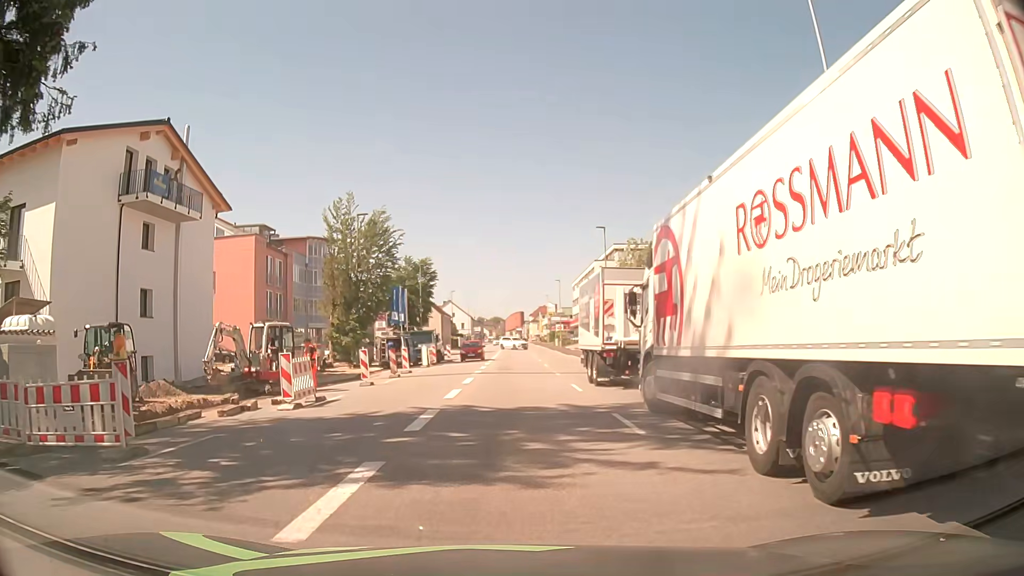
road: tertiary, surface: asphalt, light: Day
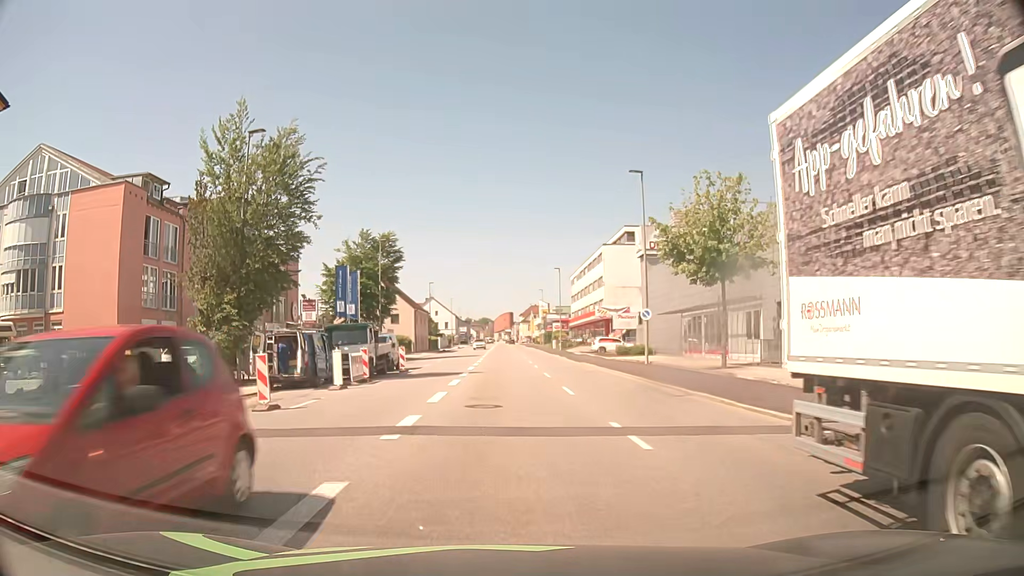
(+0.2, +19.4) m; +1°
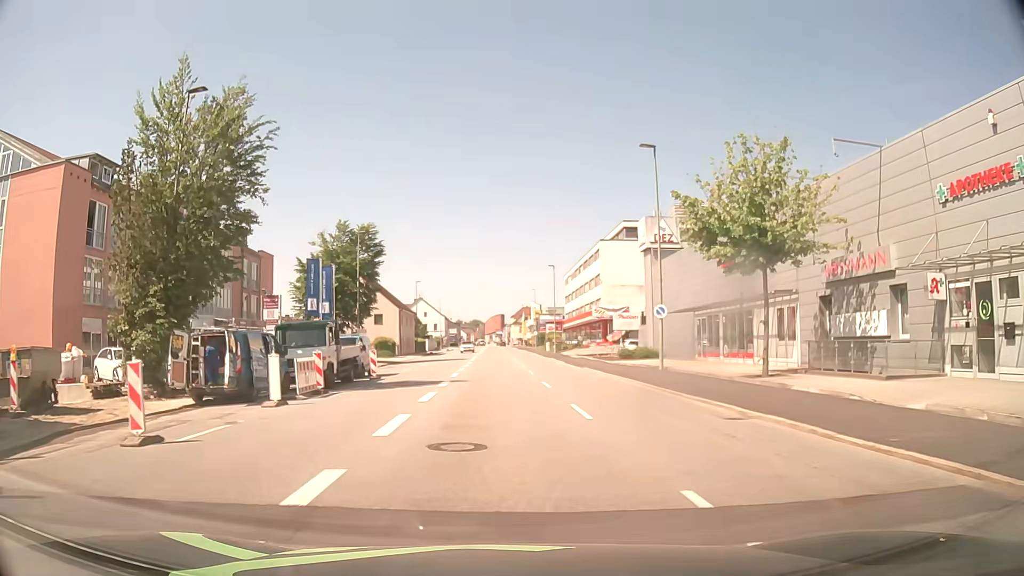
(0.0, +5.4) m; +1°
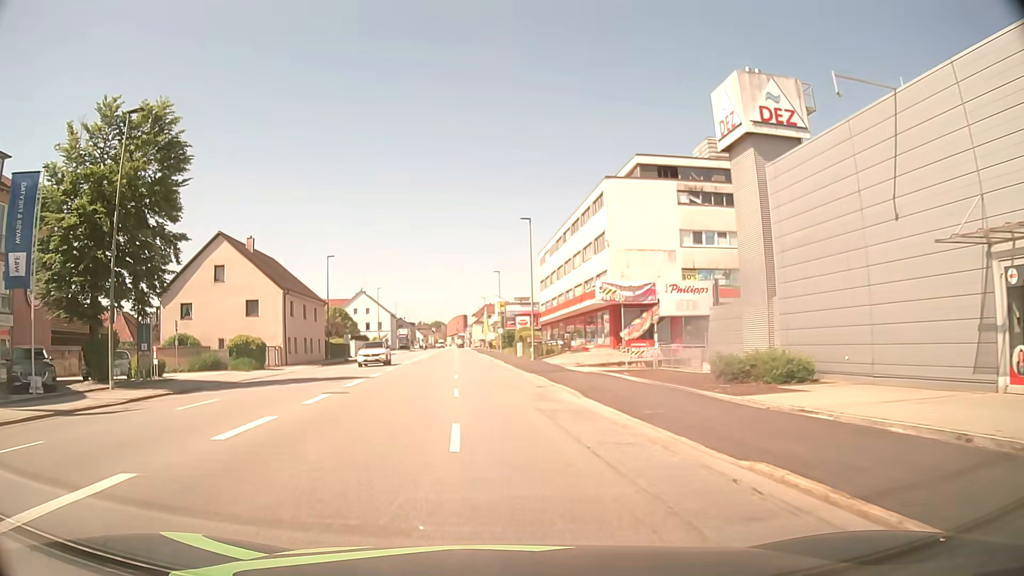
(+1.3, +31.0) m; +3°
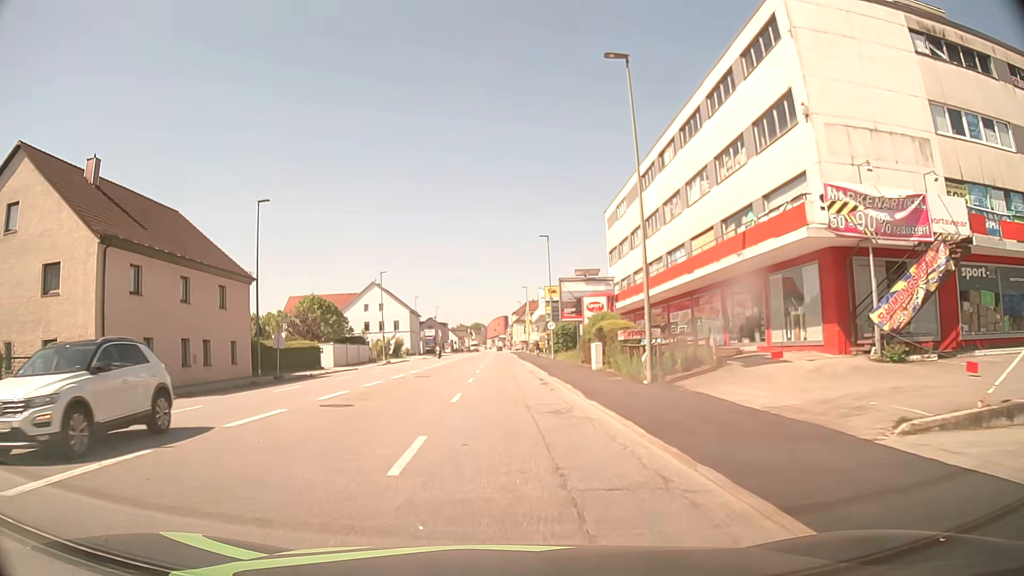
(-0.8, +29.0) m; -3°
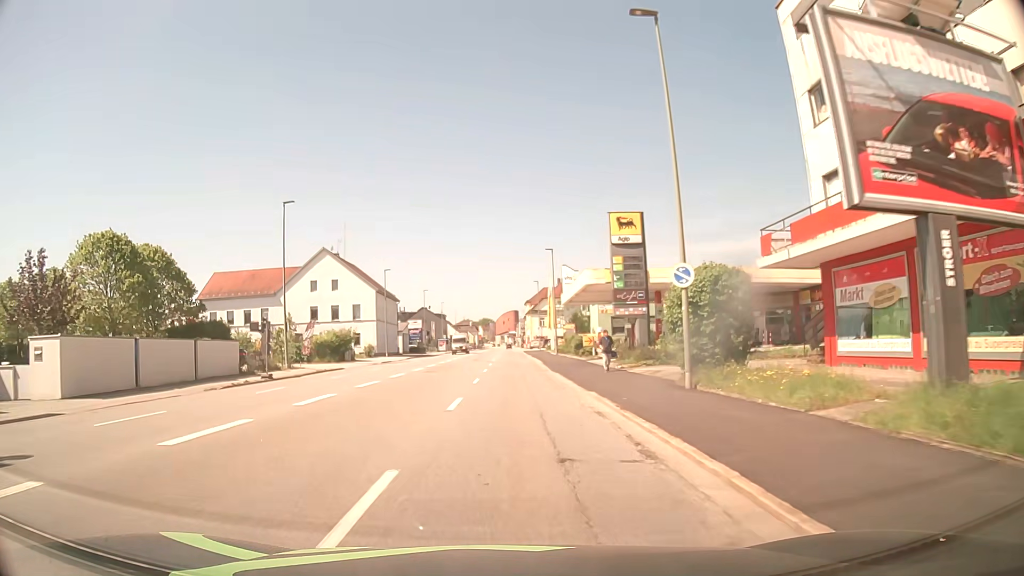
(-0.4, +38.9) m; -1°
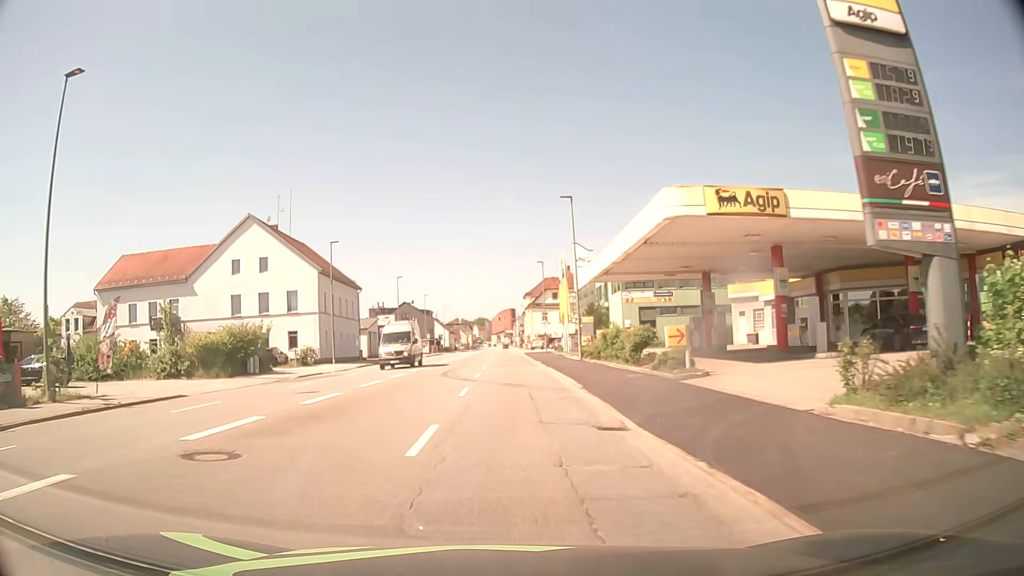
(0.0, +23.4) m; 0°
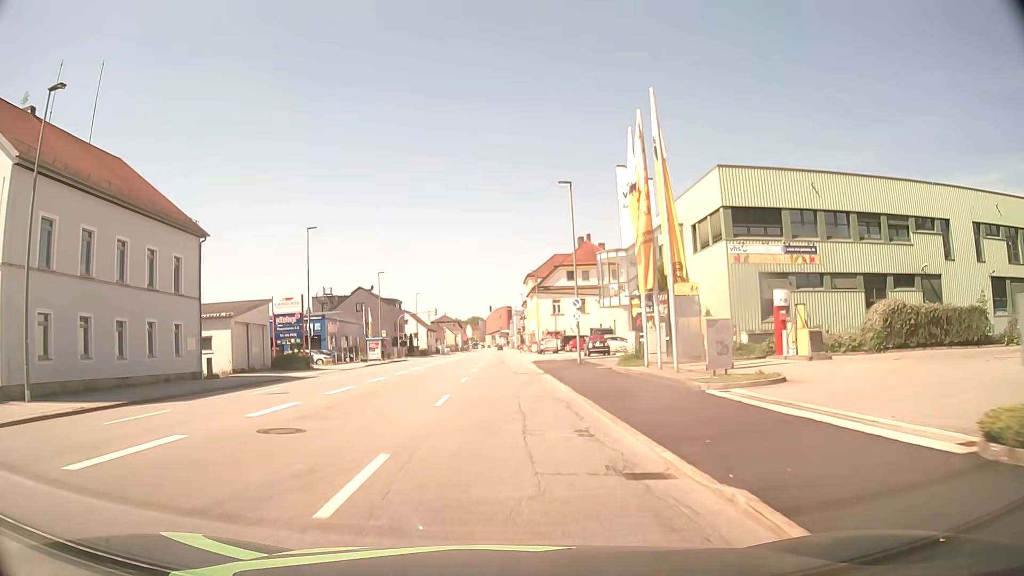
(+0.2, +38.7) m; +1°
(0, +10) (0, +20) (0, +30) (0, +40) (-1, +50) (-1, +60) (-1, +70) (-1, +80) (-1, +90) (-1, +100) m
